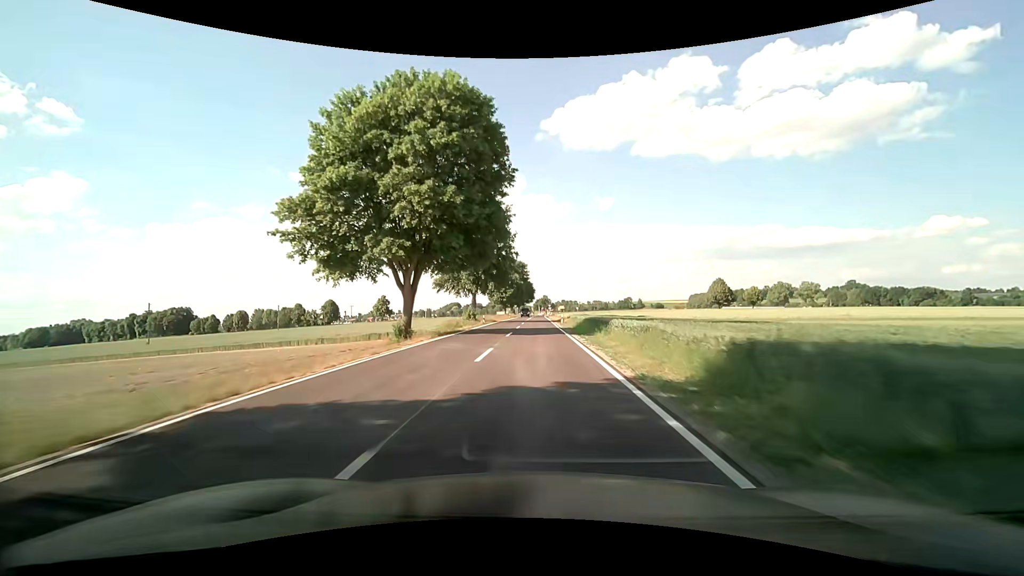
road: secondary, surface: asphalt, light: Day
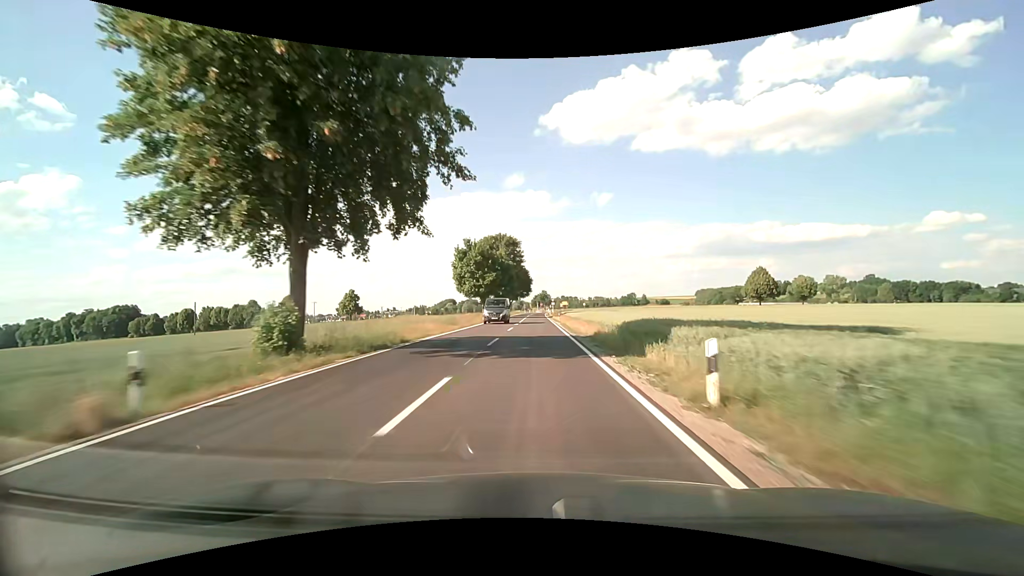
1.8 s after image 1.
(0.0, +43.7) m; 0°
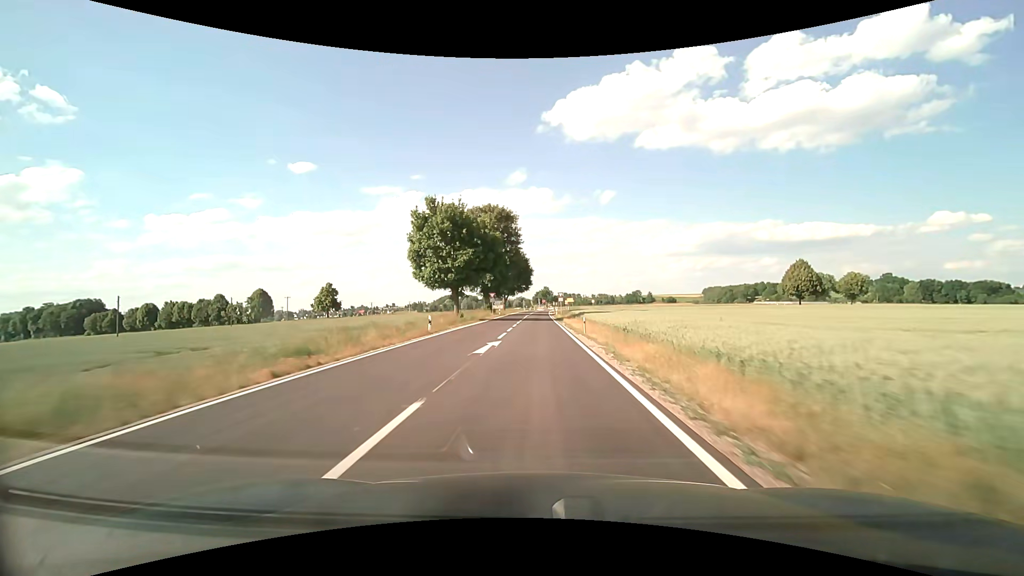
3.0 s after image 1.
(-0.1, +26.3) m; 0°
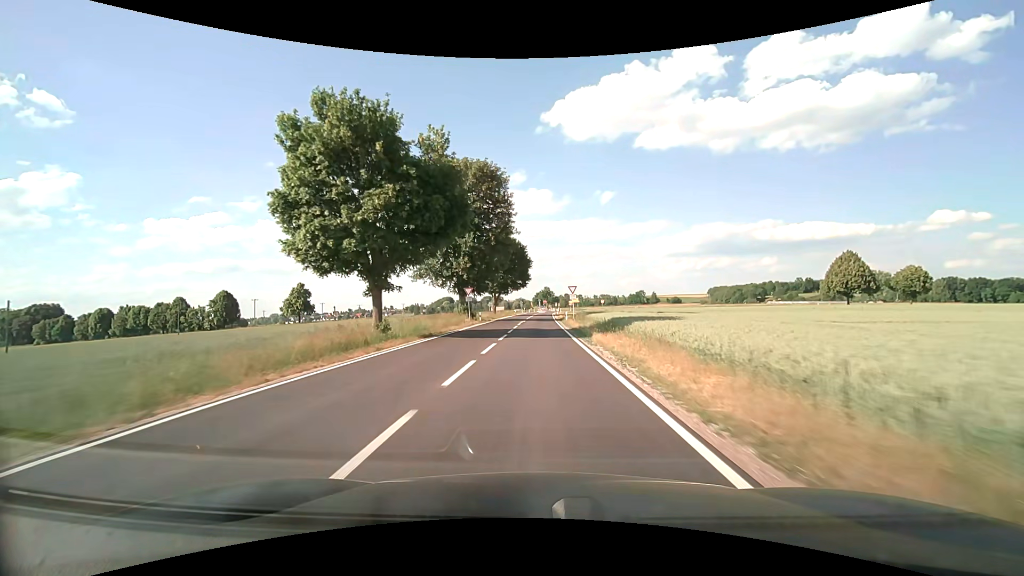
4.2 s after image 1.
(0.0, +24.0) m; 0°
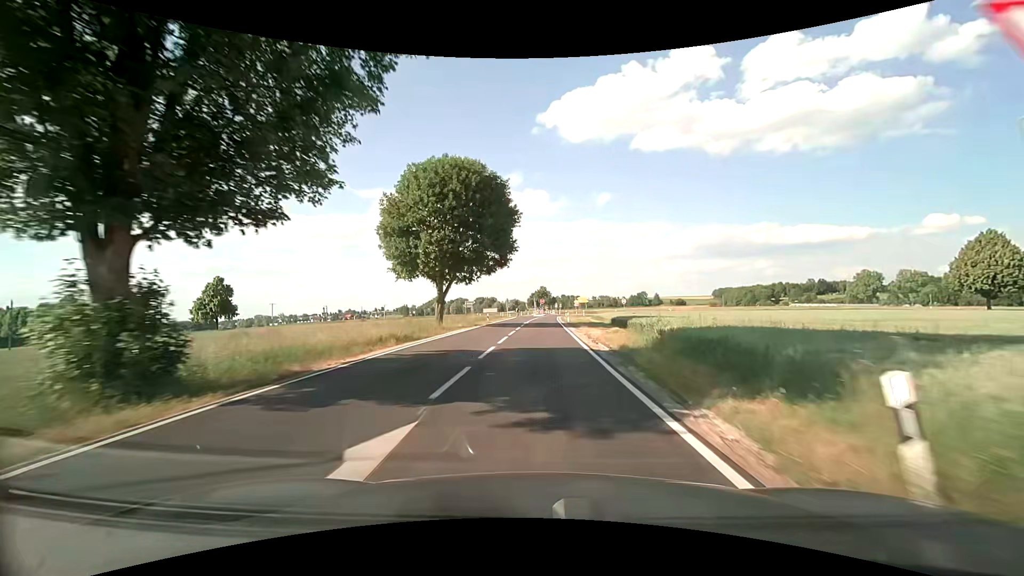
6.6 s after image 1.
(+0.1, +42.8) m; 0°
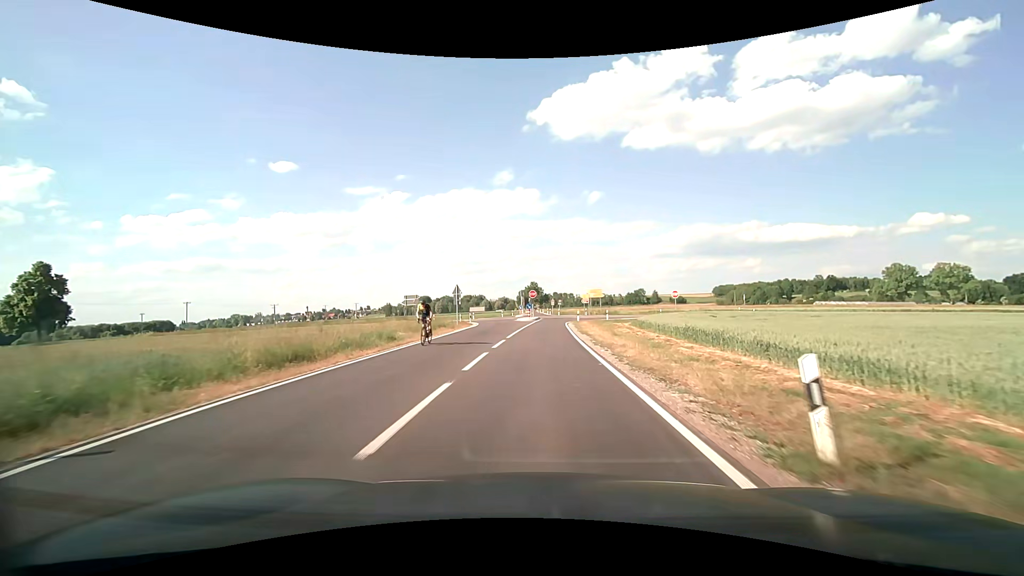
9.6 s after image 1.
(+0.5, +44.3) m; +1°
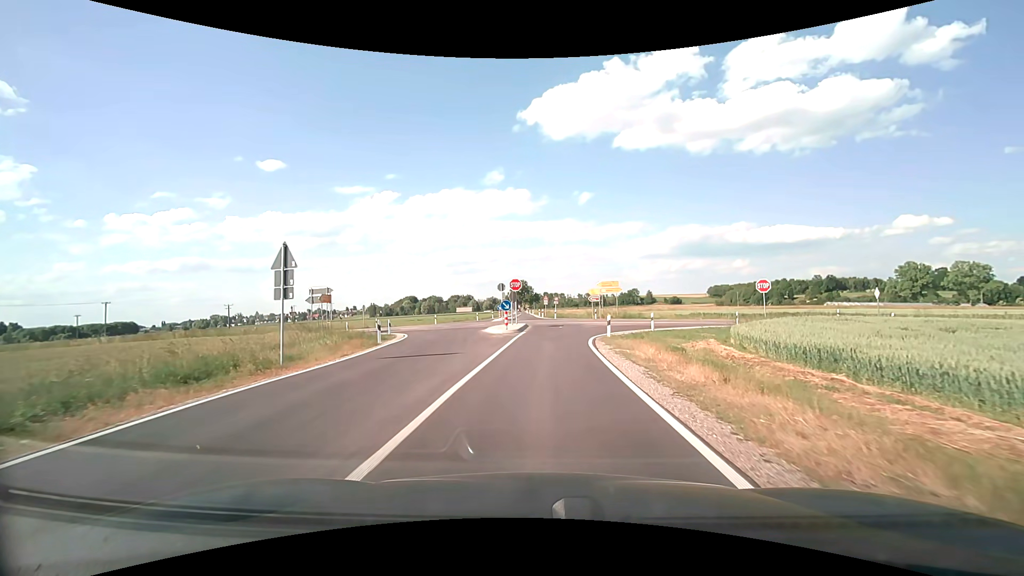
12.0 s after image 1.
(+0.2, +25.2) m; +1°
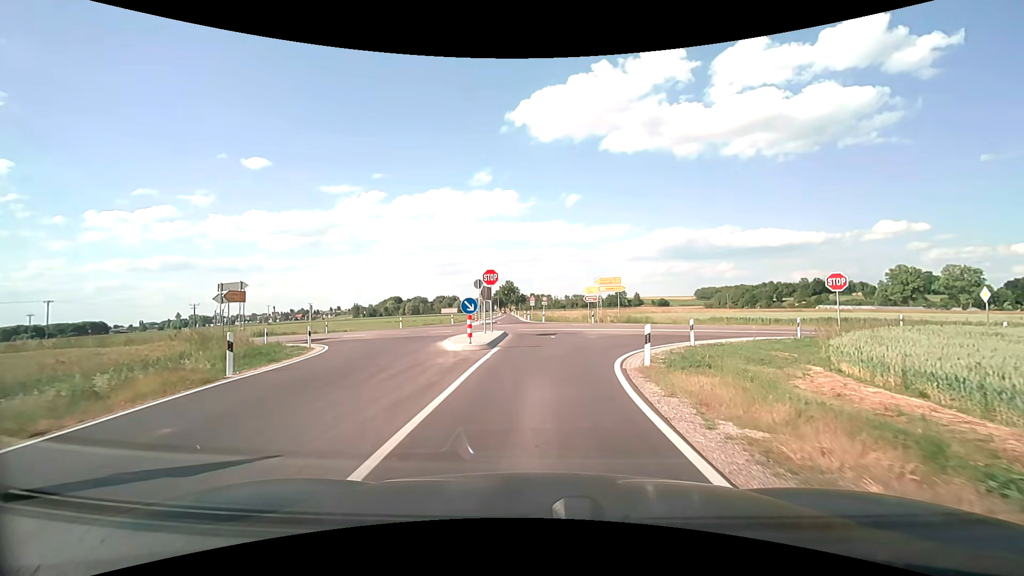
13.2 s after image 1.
(+0.1, +10.0) m; +2°
(0, +10) (0, +20) (0, +30) (-4, +39) (-13, +42) (-23, +43) (-33, +44) (-43, +45) (-53, +47) (-63, +48) m
